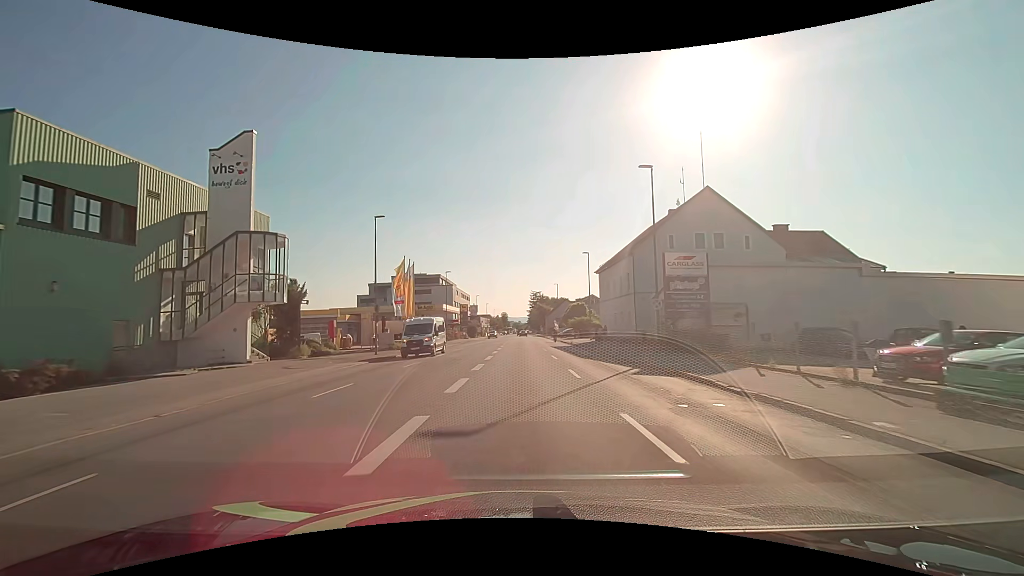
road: tertiary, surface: asphalt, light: Day
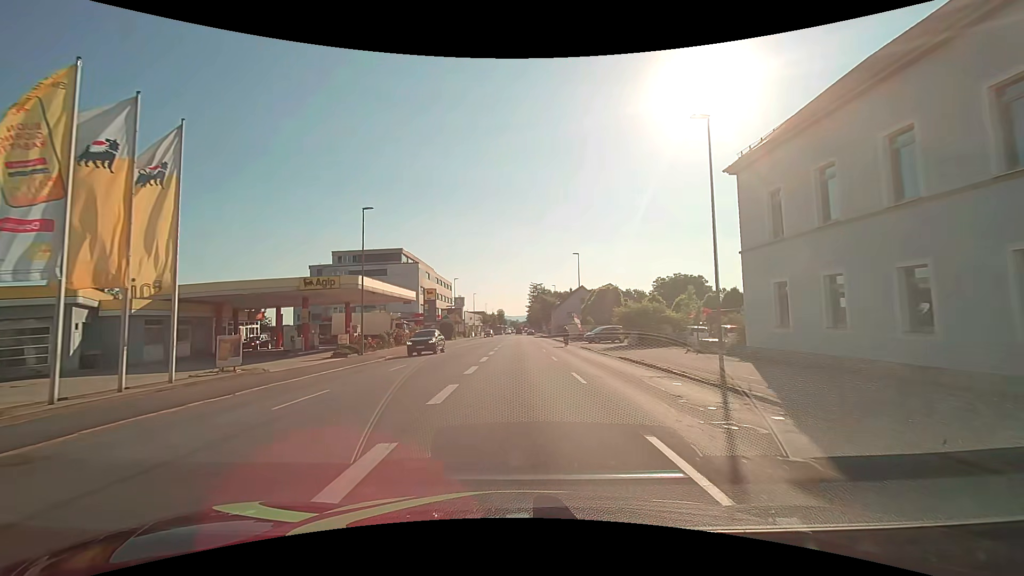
(+0.1, +37.9) m; 0°
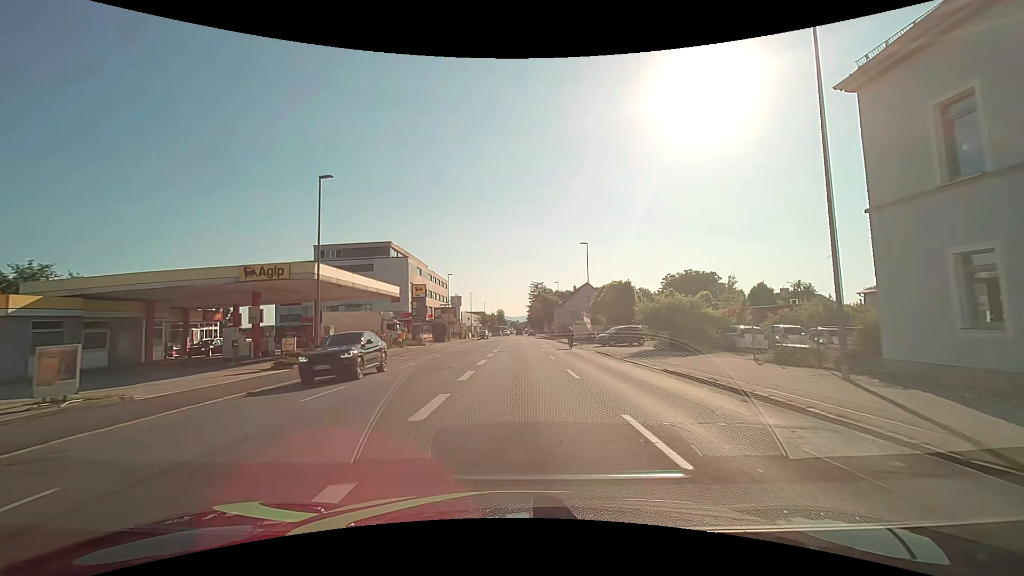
(0.0, +7.6) m; 0°
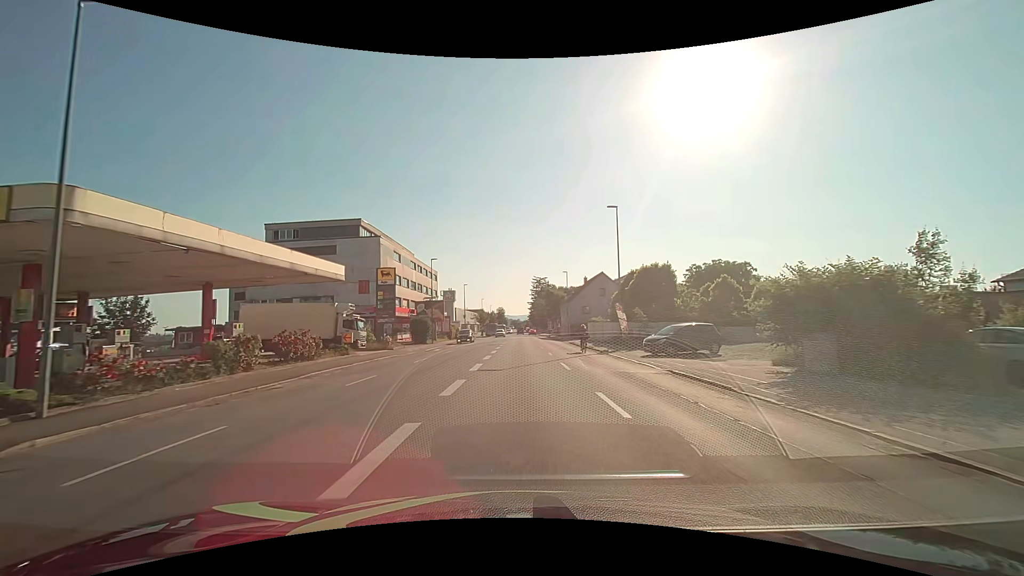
(0.0, +15.4) m; 0°
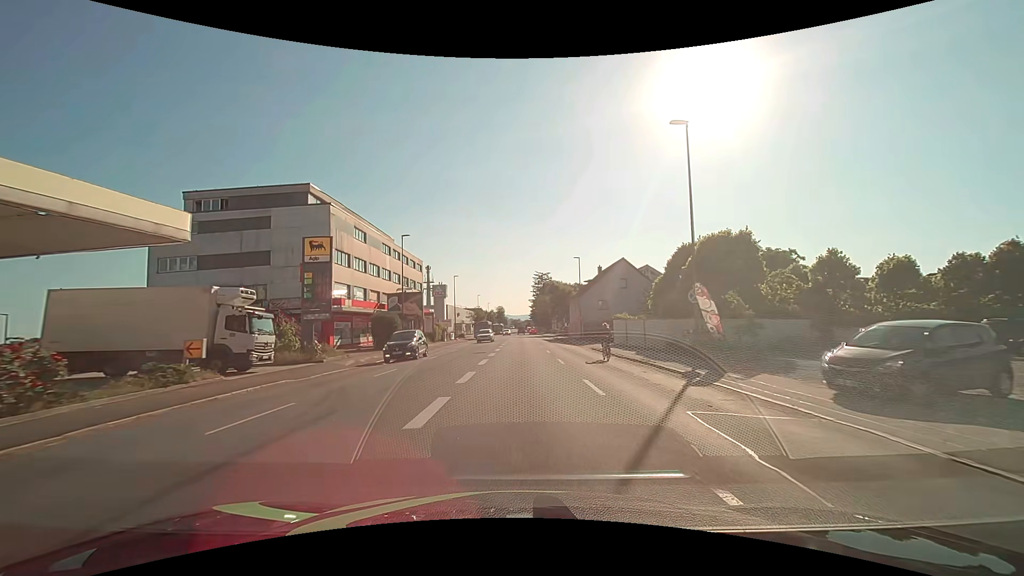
(0.0, +15.4) m; 0°
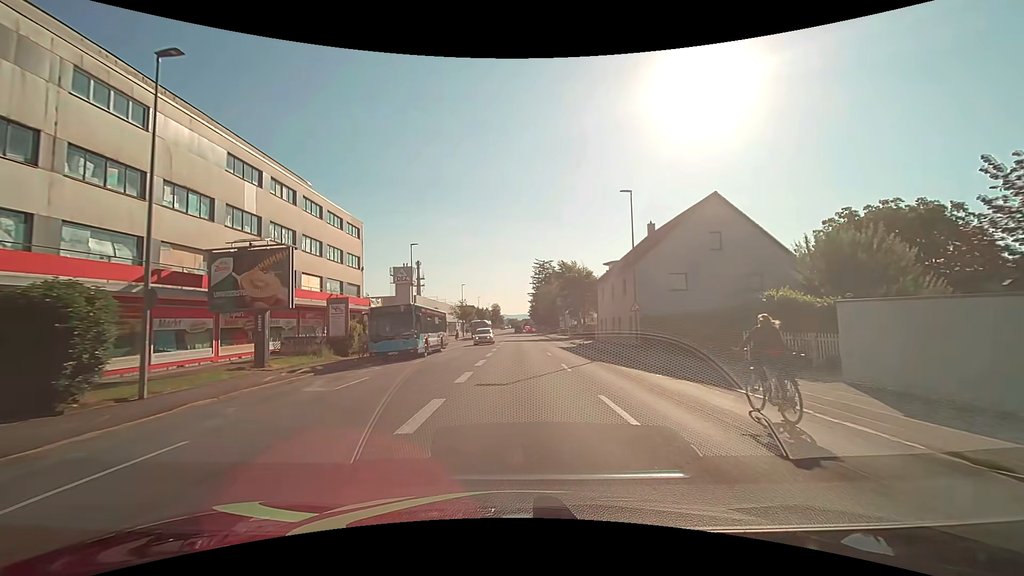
(+0.1, +30.4) m; 0°
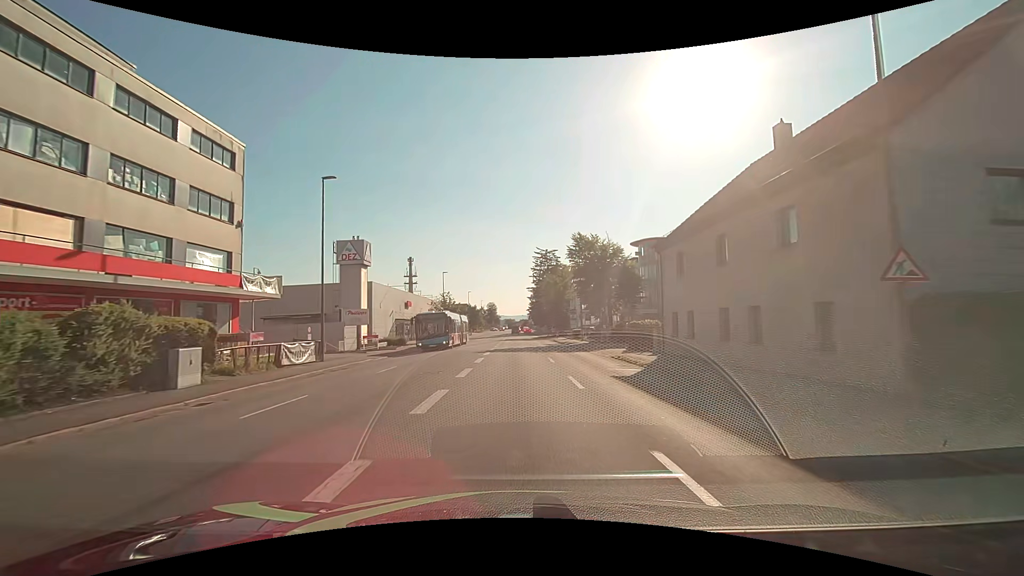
(0.0, +22.4) m; 0°
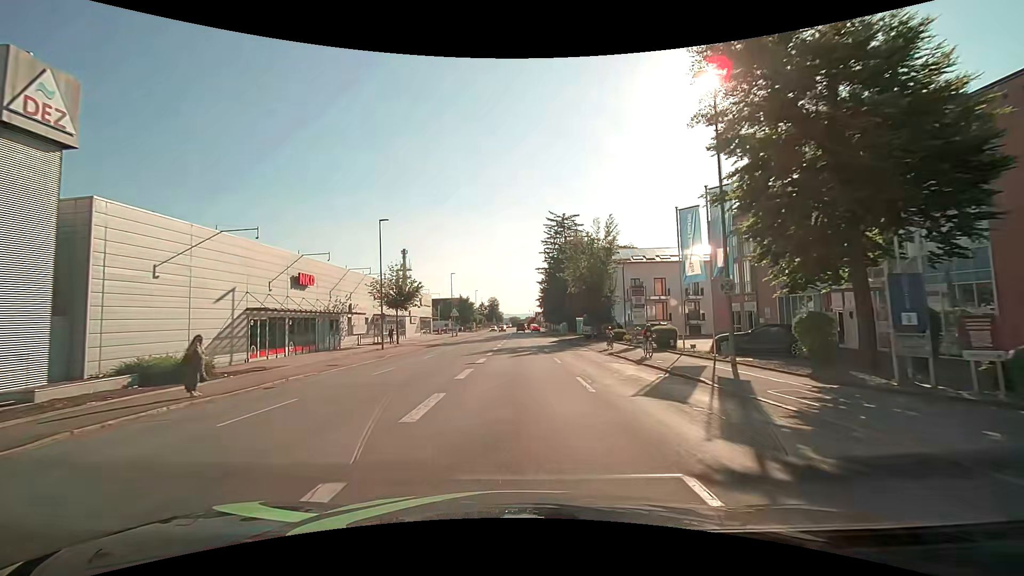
(-0.1, +36.9) m; -1°
(0, +10) (0, +20) (0, +30) (0, +40) (0, +50) (0, +60) (0, +70) (0, +80) (0, +90) (0, +100) m
